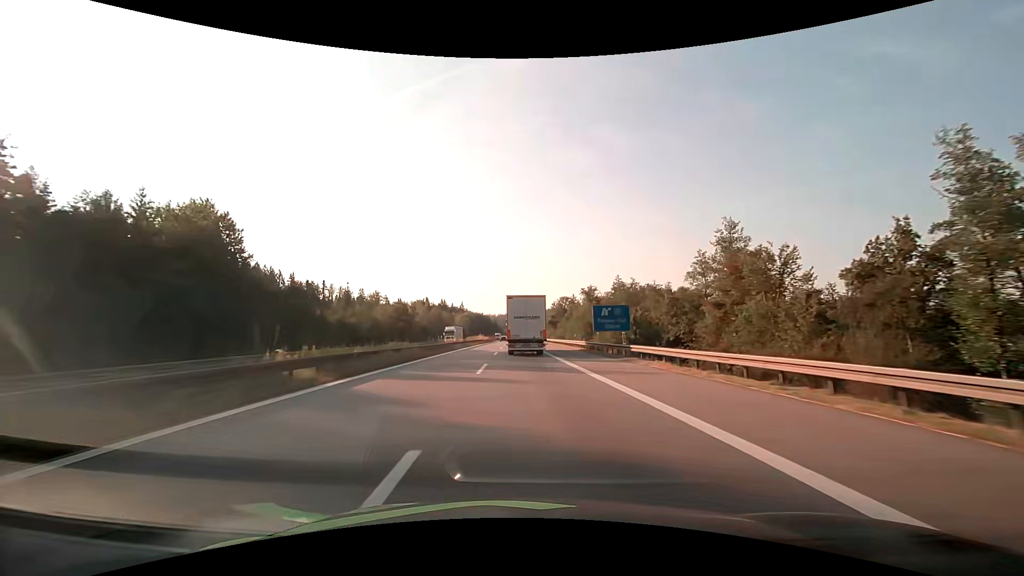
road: motorway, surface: asphalt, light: Day
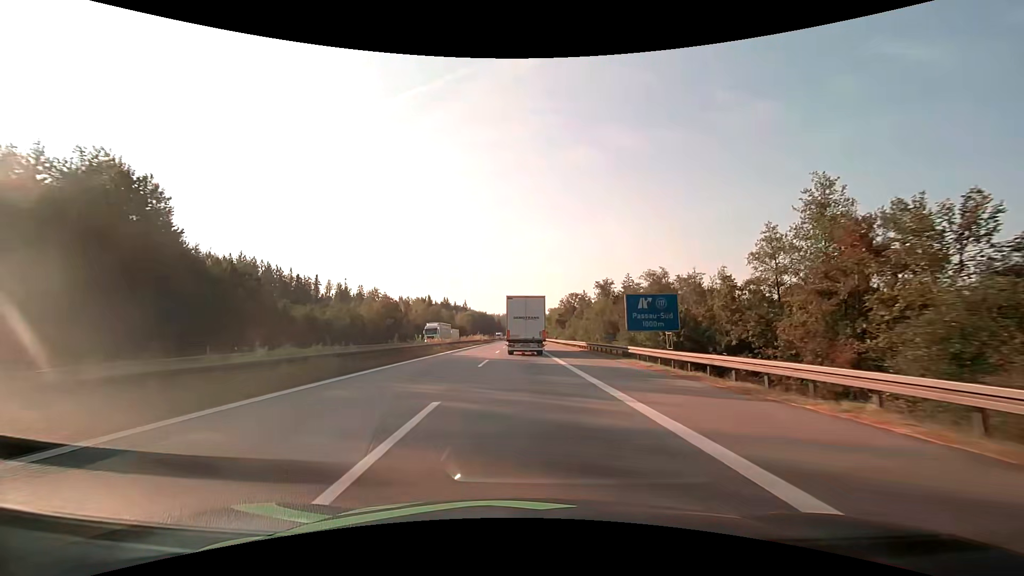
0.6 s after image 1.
(-0.1, +13.5) m; -1°
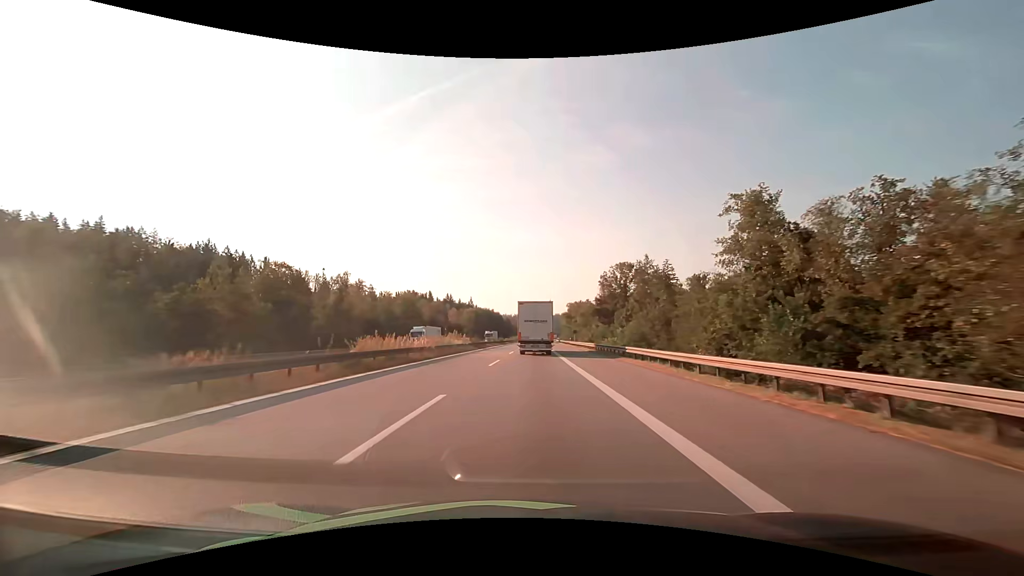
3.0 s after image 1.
(-0.7, +51.4) m; -1°
(0, +10) (0, +20) (0, +30) (0, +40) (0, +50) (+1, +60) (+1, +70) (+1, +80) (+1, +90) (+2, +100) m
